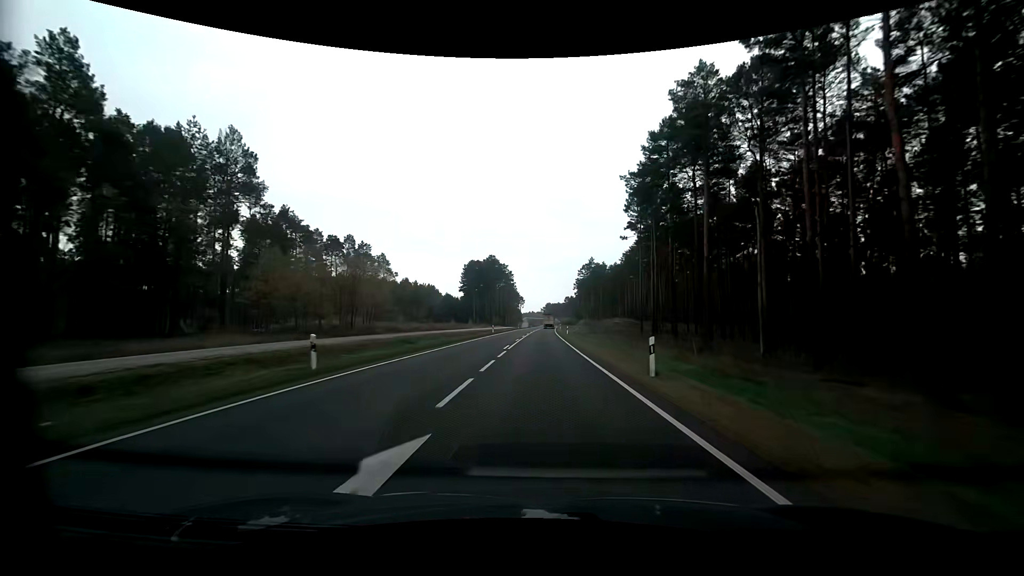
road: primary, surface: asphalt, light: Day
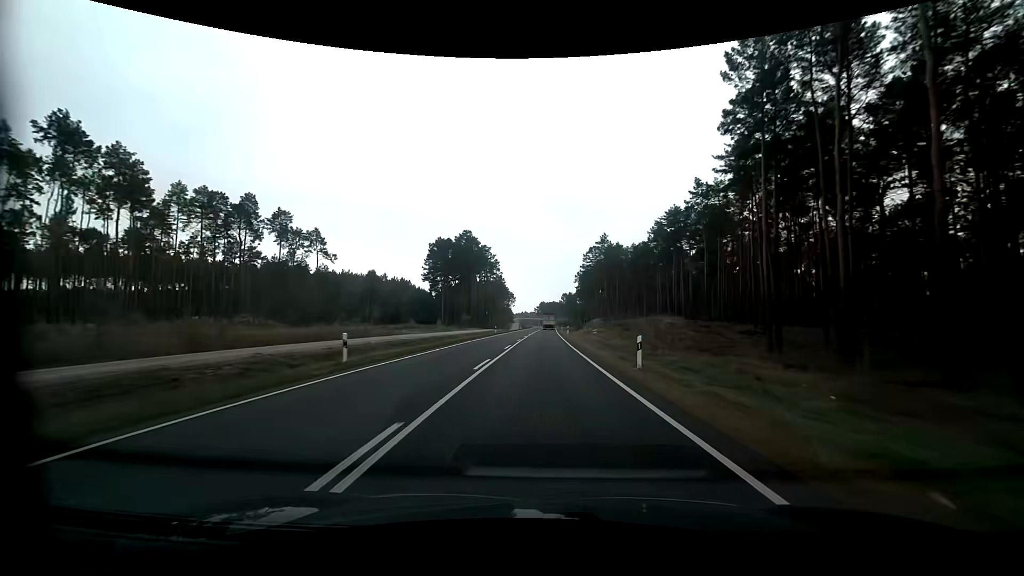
(+0.2, +47.5) m; +1°
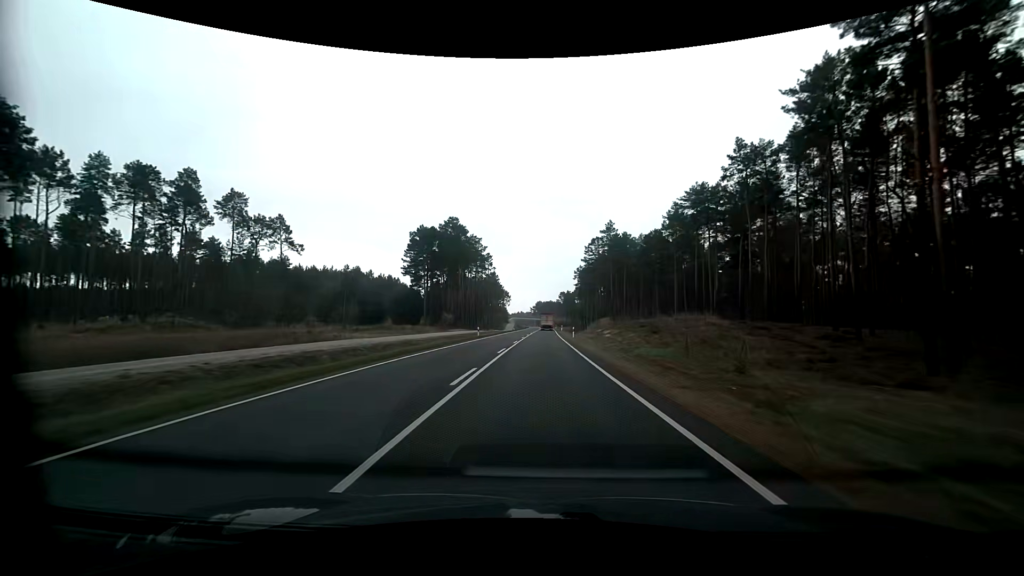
(-0.1, +15.8) m; 0°
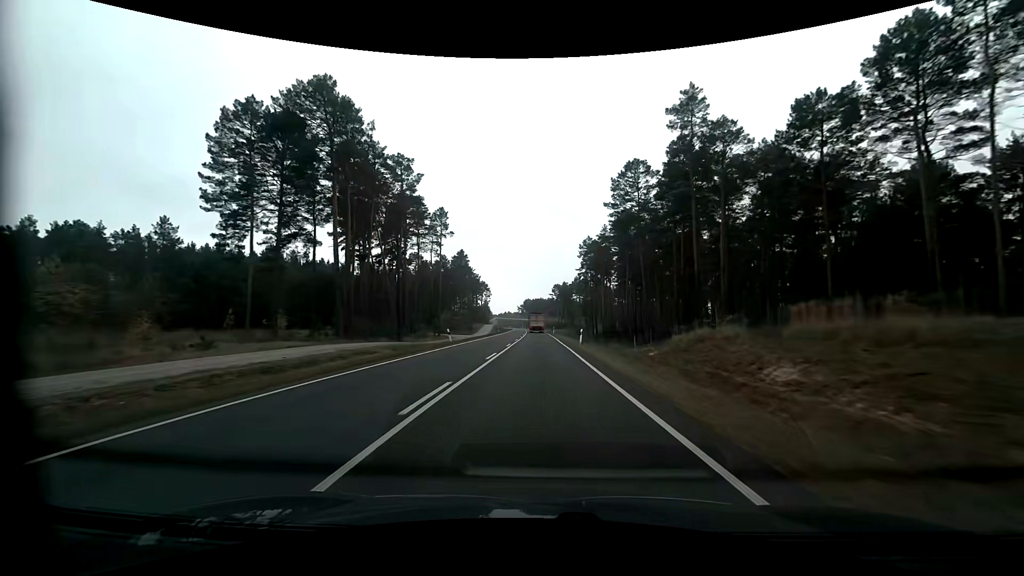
(+1.0, +63.3) m; +1°
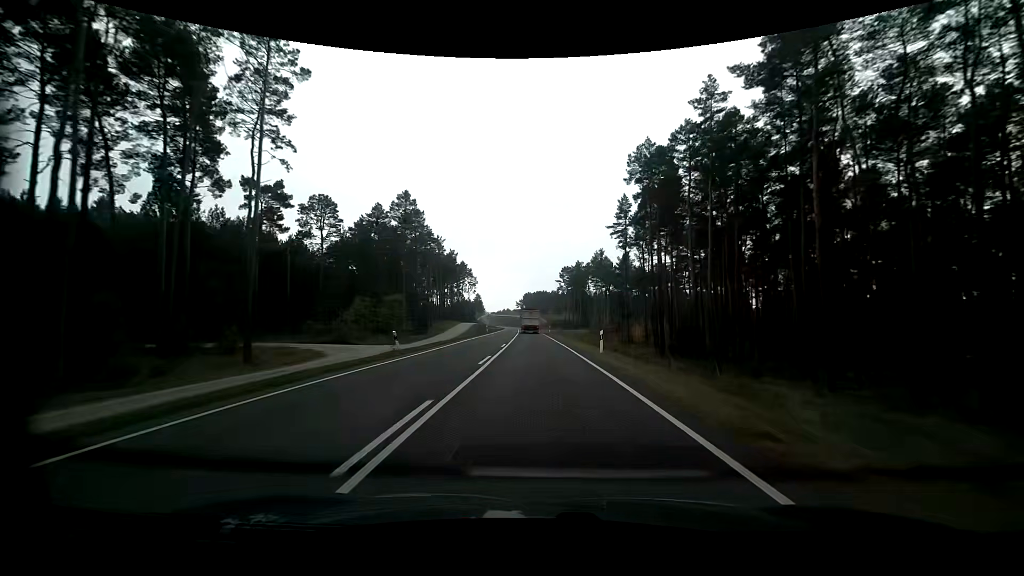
(-0.2, +62.8) m; 0°
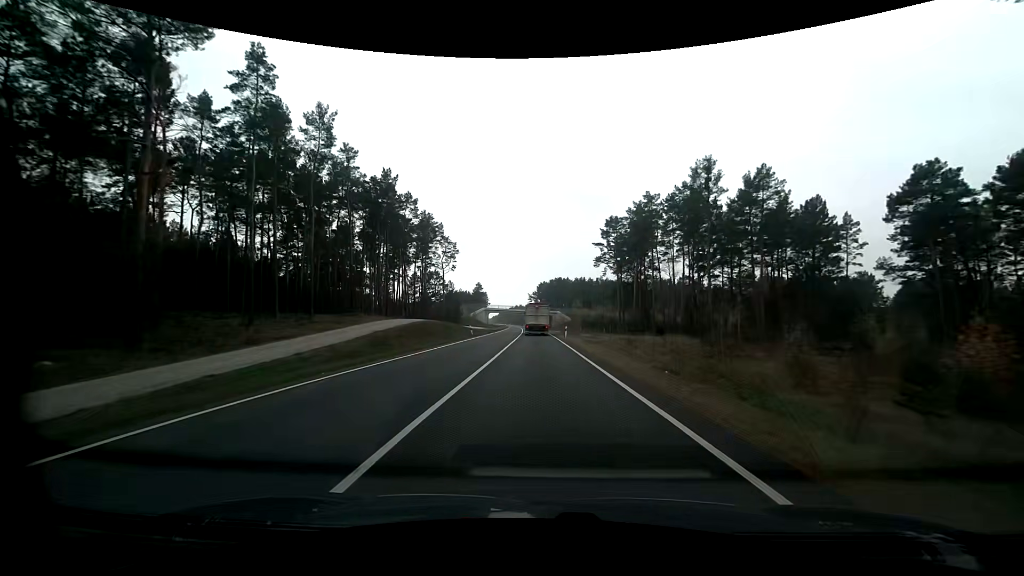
(-1.5, +73.5) m; -2°
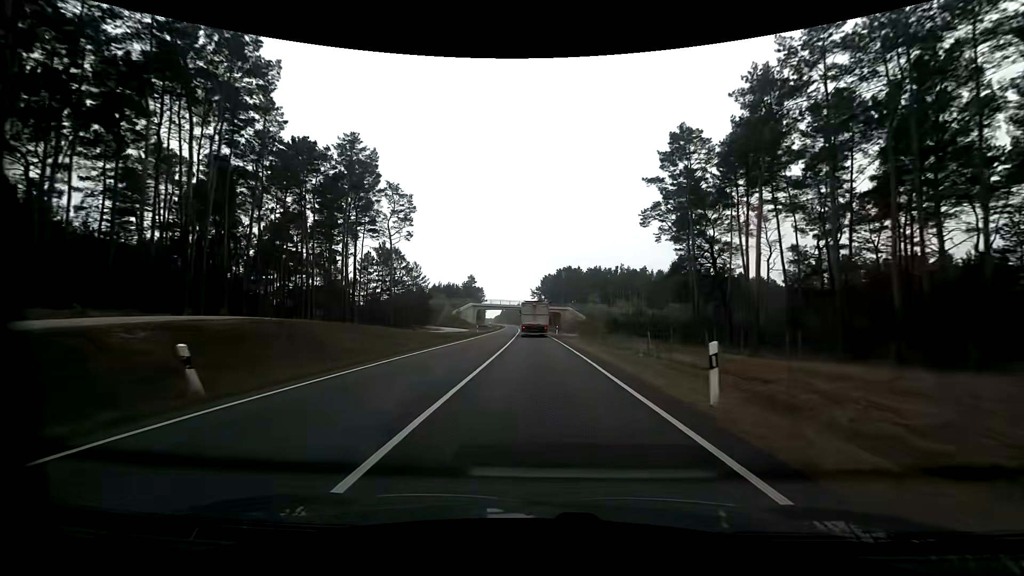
(0.0, +40.3) m; 0°
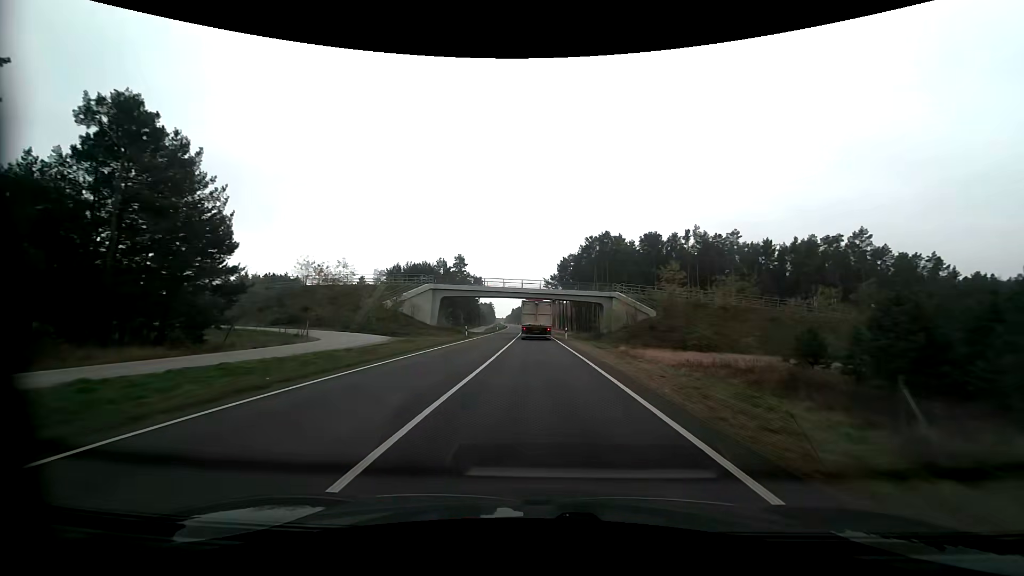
(-0.8, +62.2) m; -1°
(0, +10) (0, +20) (0, +30) (0, +40) (-1, +50) (-1, +60) (-1, +70) (-1, +80) (-2, +90) (-2, +100) m
